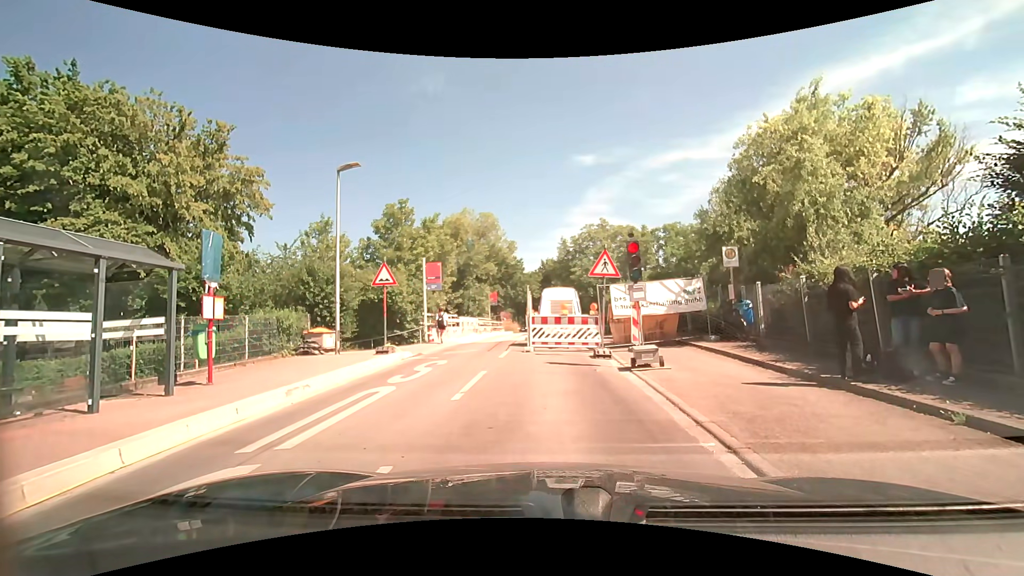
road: unclassified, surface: asphalt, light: Day
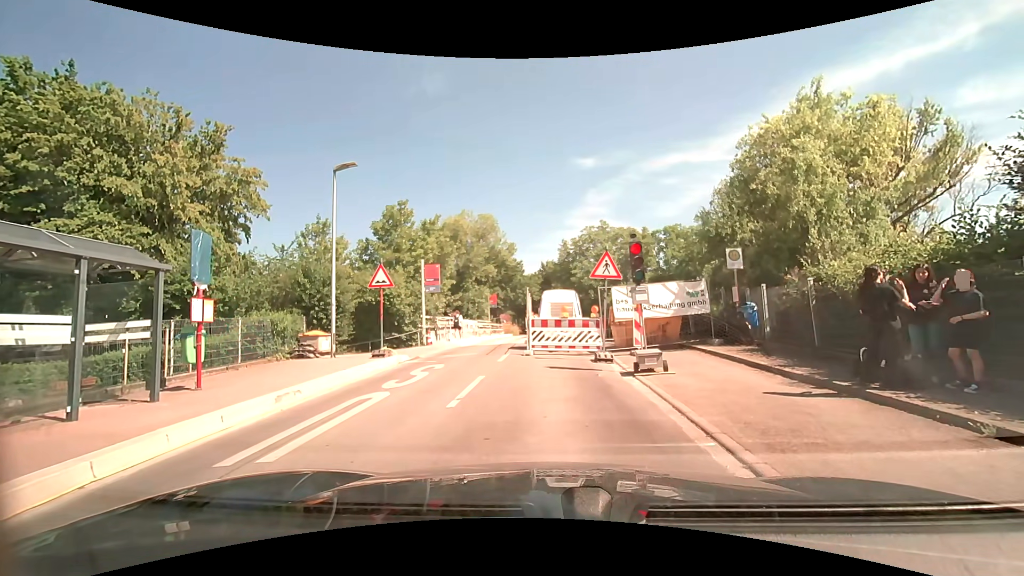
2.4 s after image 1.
(0.0, +0.4) m; 0°
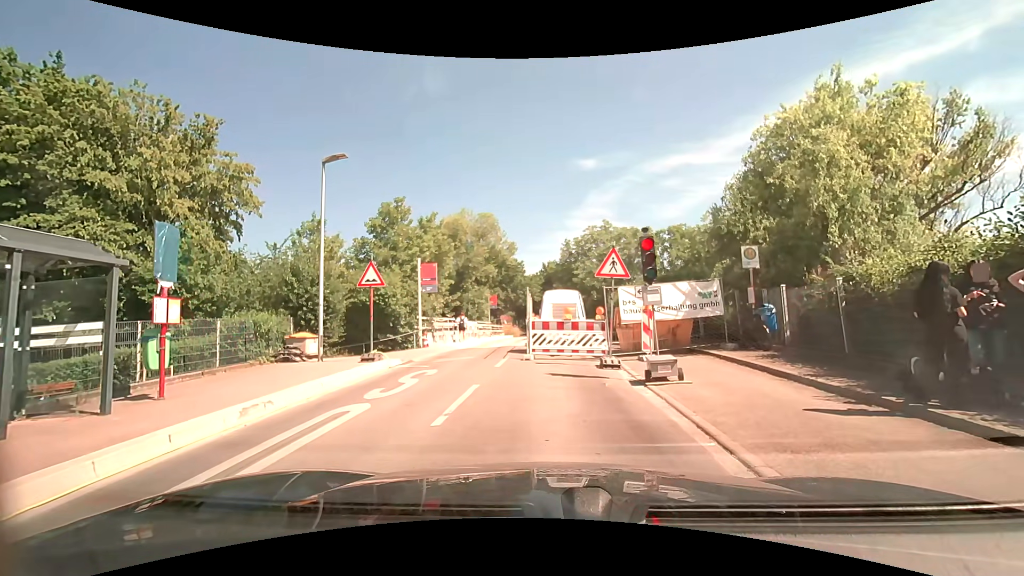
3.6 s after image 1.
(0.0, +1.0) m; 0°
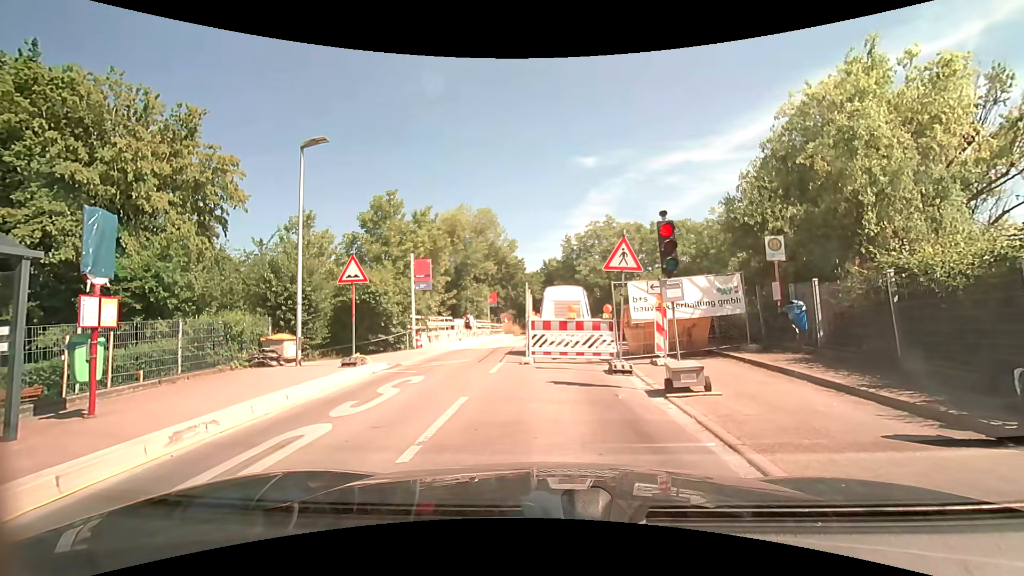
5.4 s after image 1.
(0.0, +1.4) m; 0°
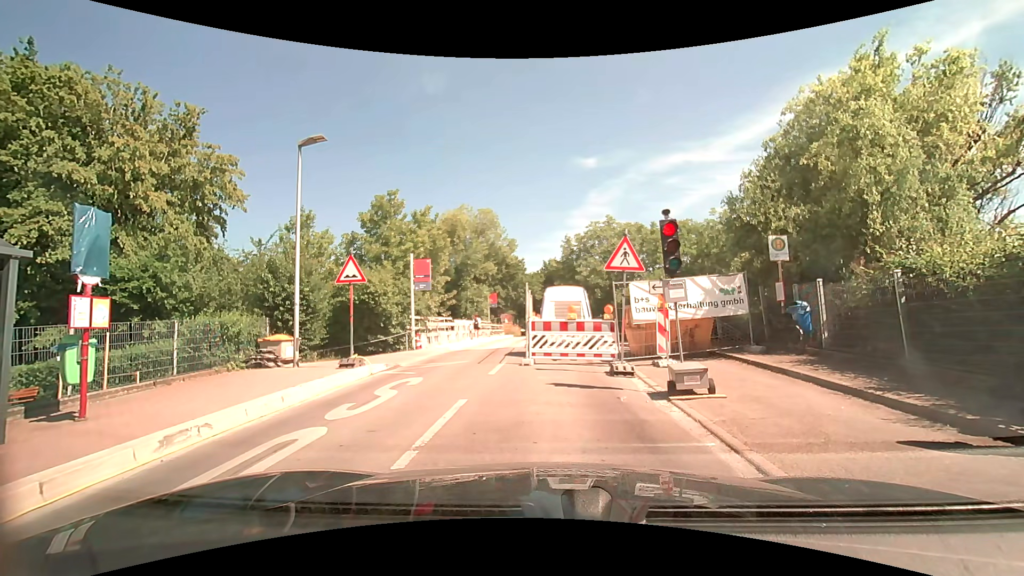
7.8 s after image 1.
(0.0, +0.2) m; 0°
